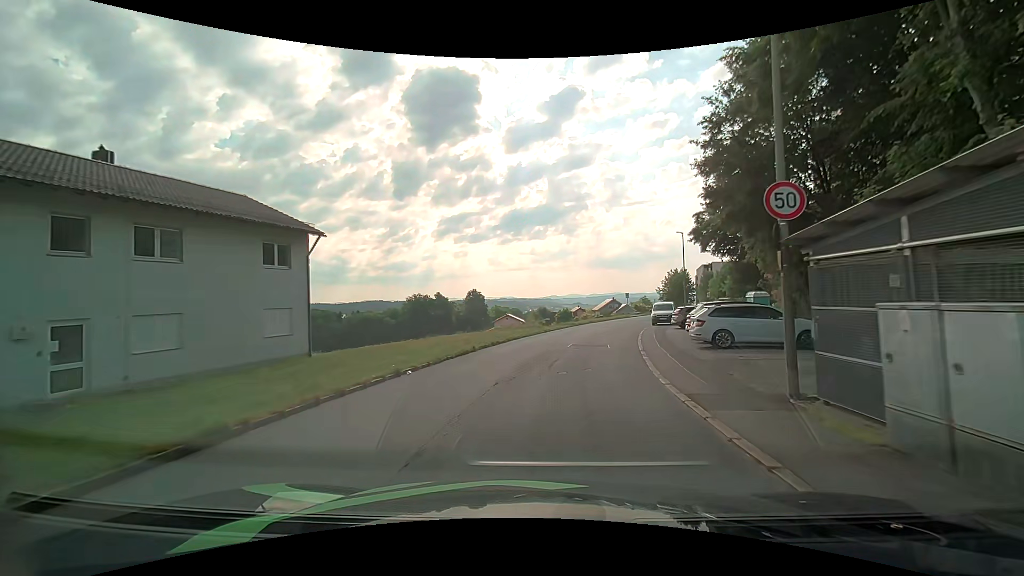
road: unclassified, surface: asphalt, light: Day
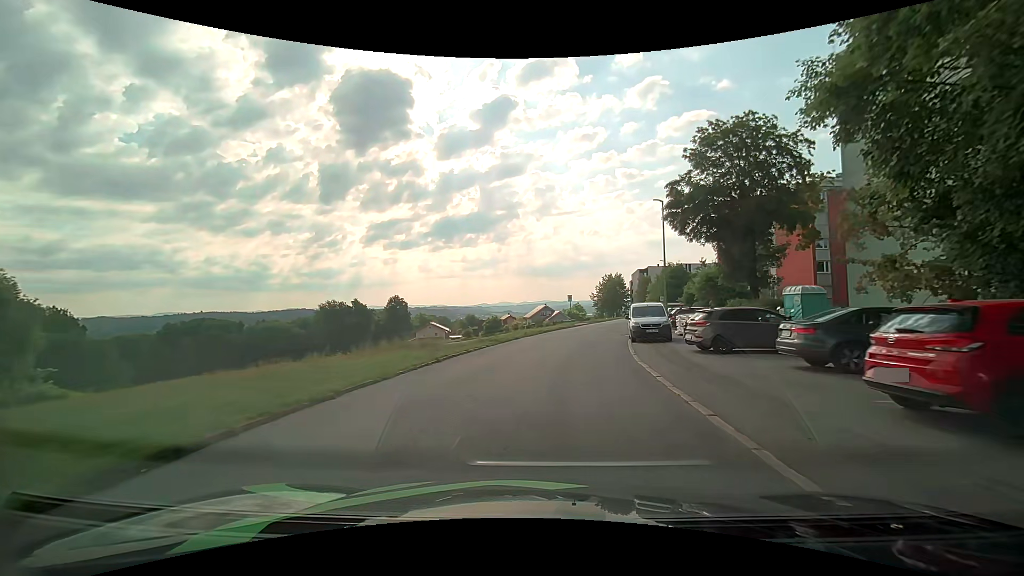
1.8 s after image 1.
(+1.2, +17.0) m; +8°
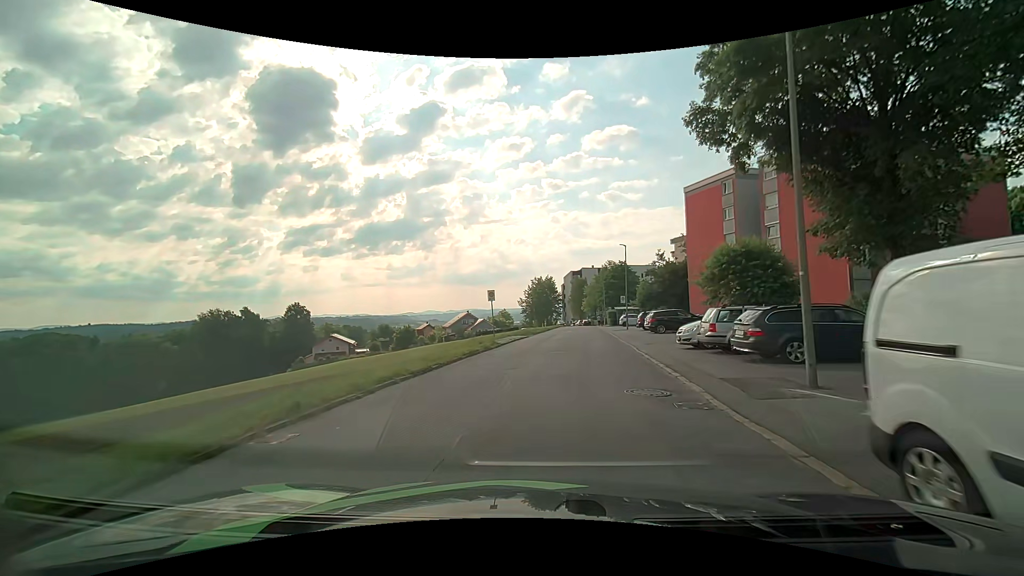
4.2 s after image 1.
(+1.4, +22.5) m; +8°
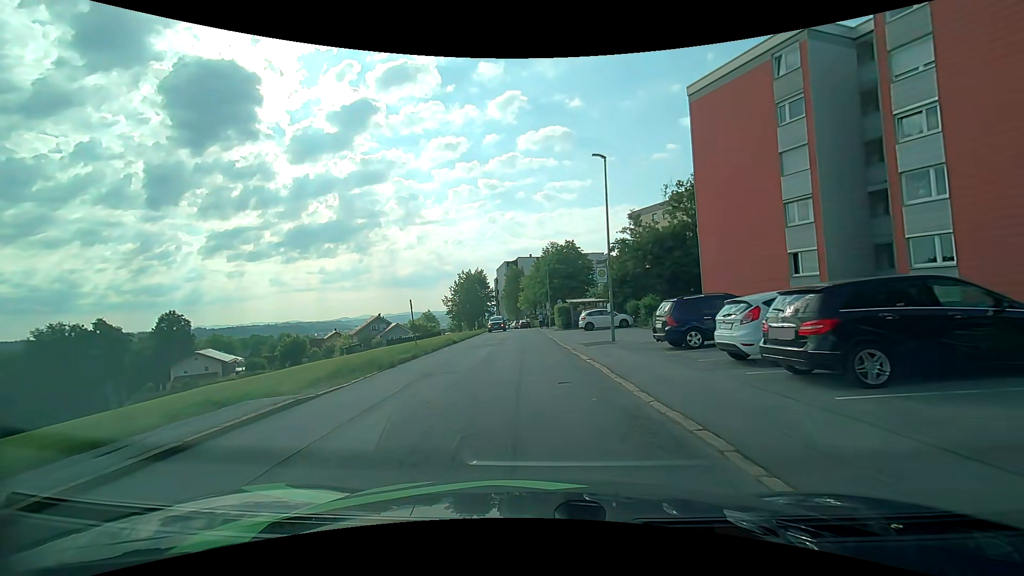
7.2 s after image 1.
(+2.3, +27.1) m; +7°
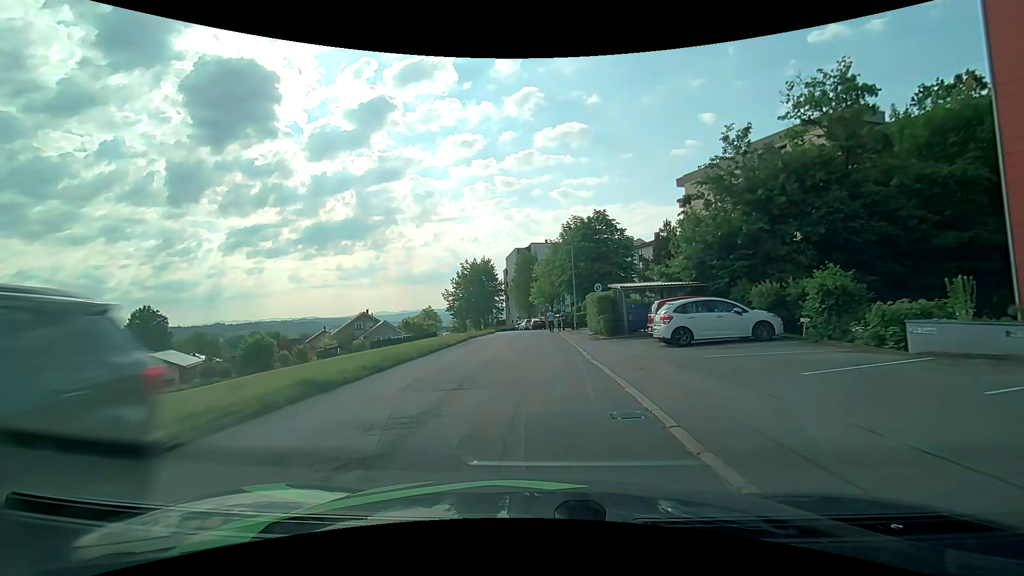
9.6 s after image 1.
(-0.3, +20.3) m; -2°
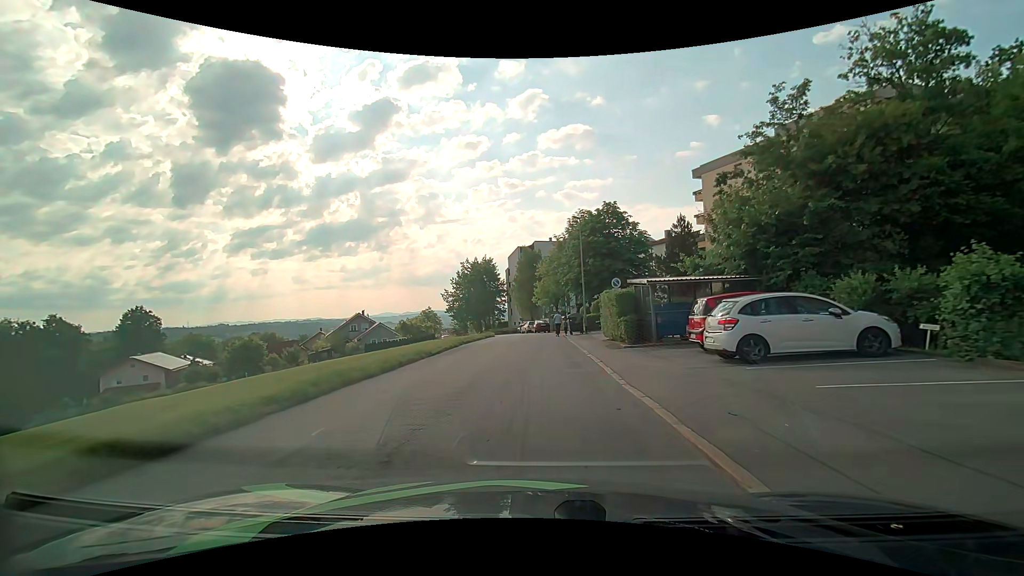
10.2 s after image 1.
(0.0, +4.9) m; 0°
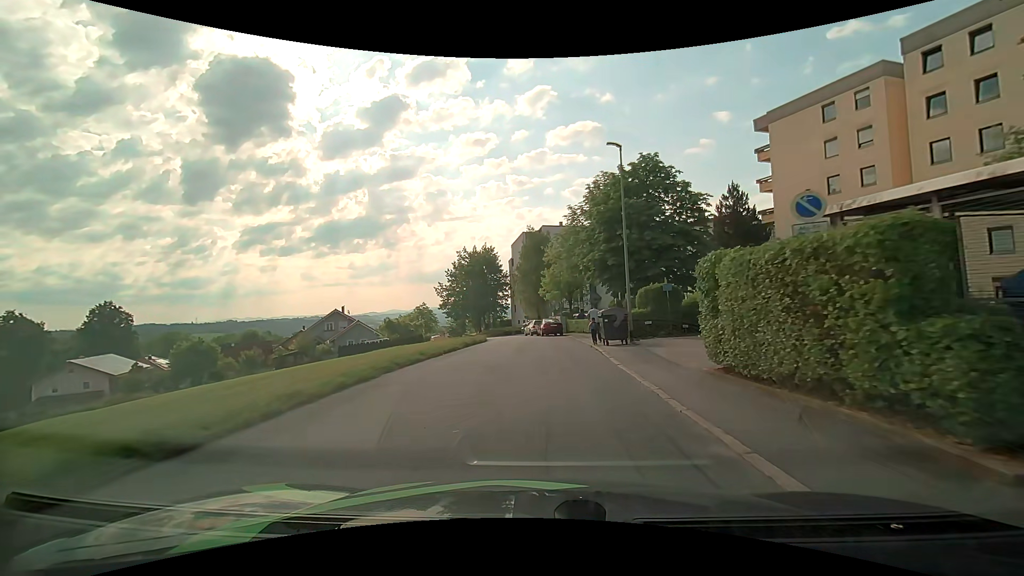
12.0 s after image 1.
(-0.1, +14.6) m; -1°
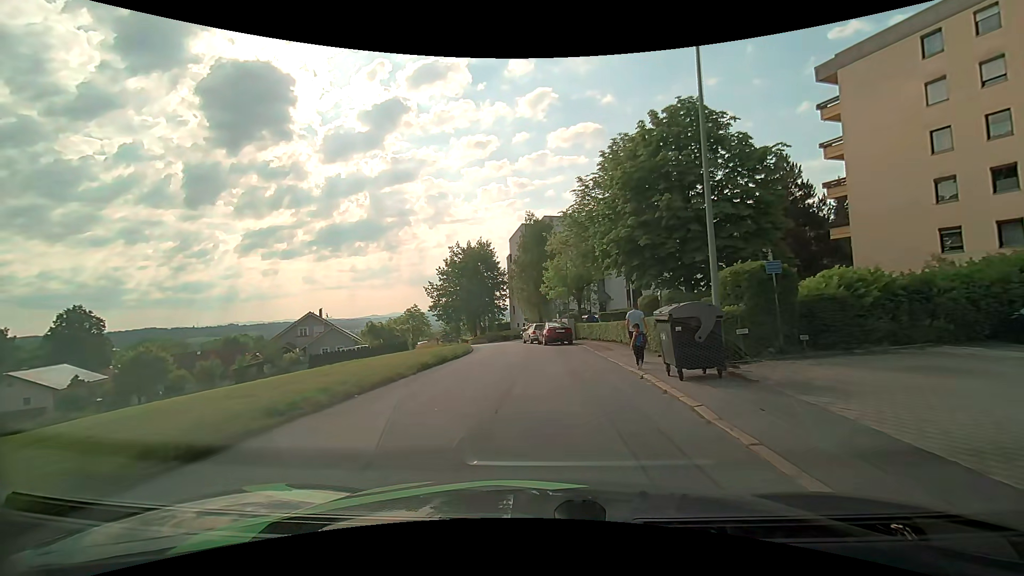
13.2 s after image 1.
(0.0, +9.8) m; 0°
